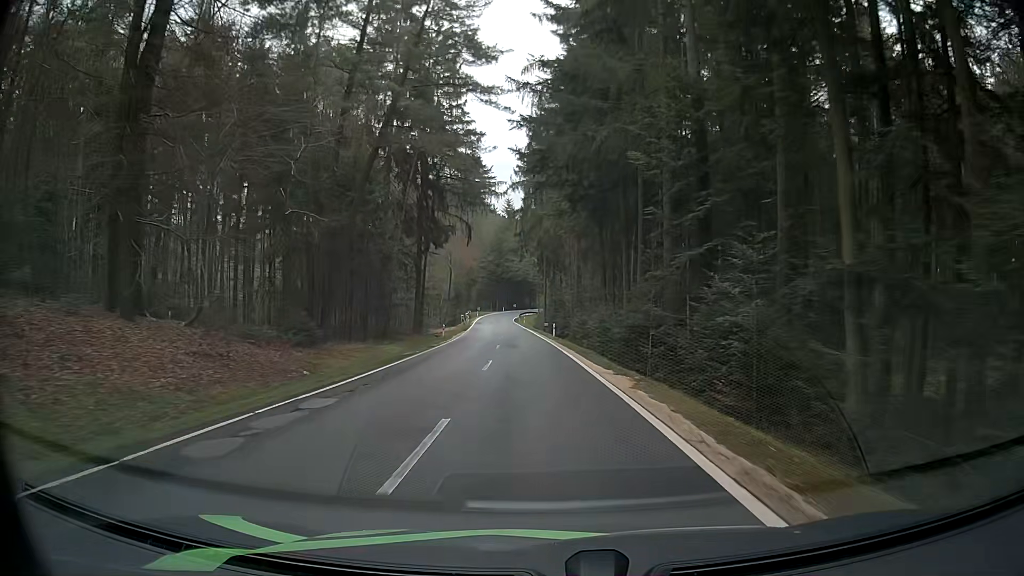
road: tertiary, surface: asphalt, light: Day
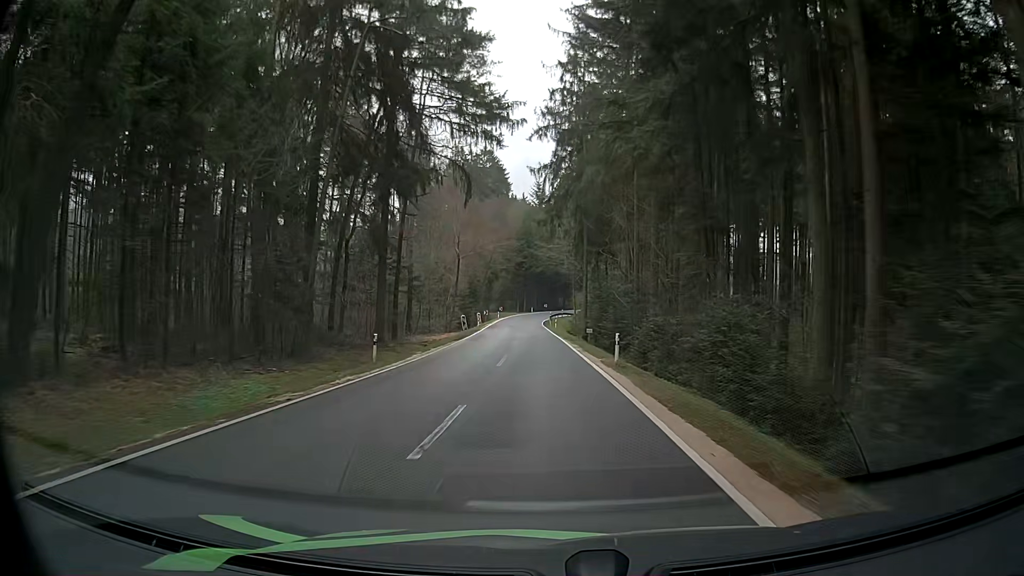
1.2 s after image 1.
(-0.4, +23.1) m; -3°
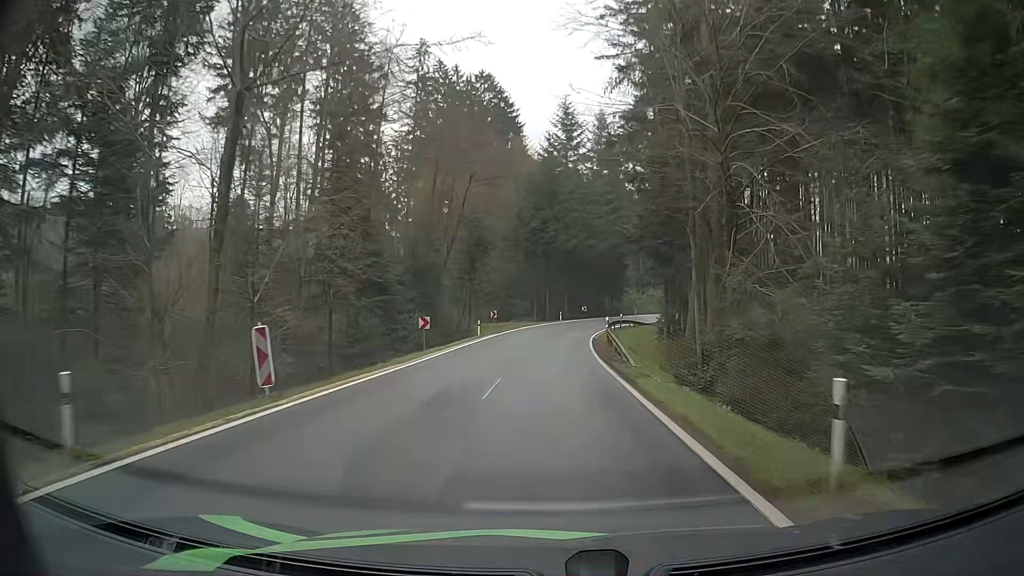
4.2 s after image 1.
(-0.9, +55.4) m; -2°
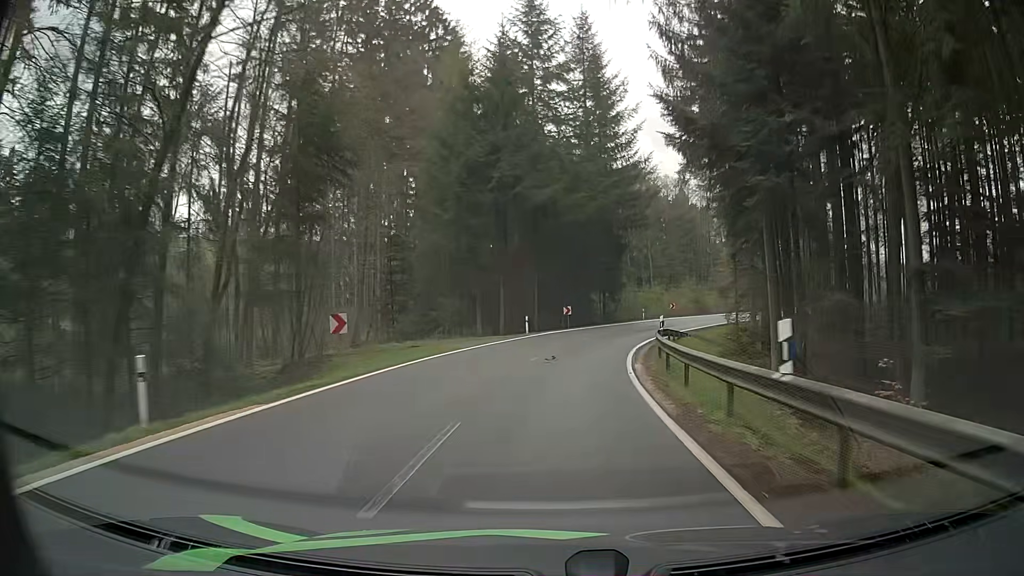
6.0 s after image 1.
(-0.1, +31.1) m; +2°
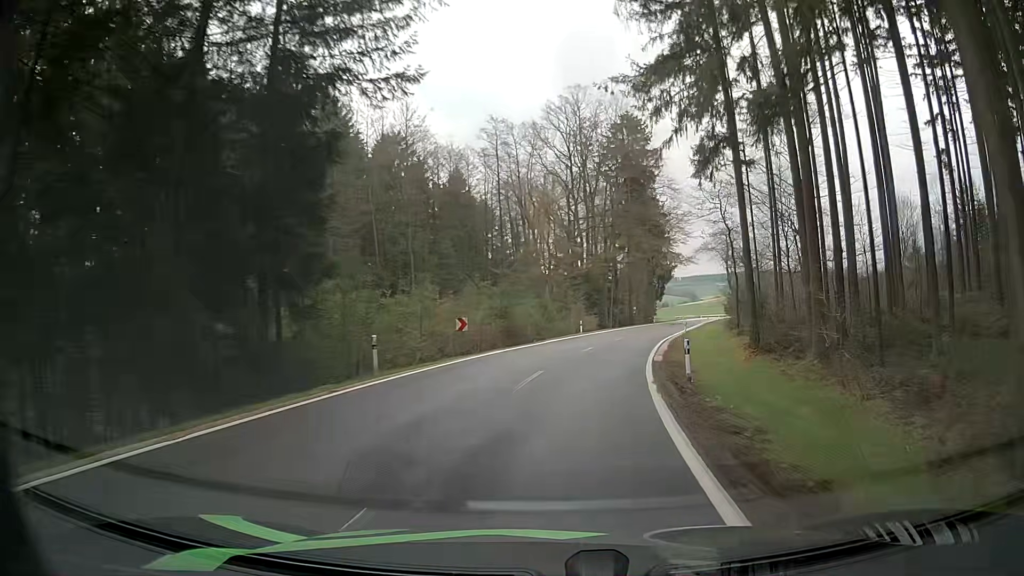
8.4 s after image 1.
(+5.1, +39.4) m; +17°
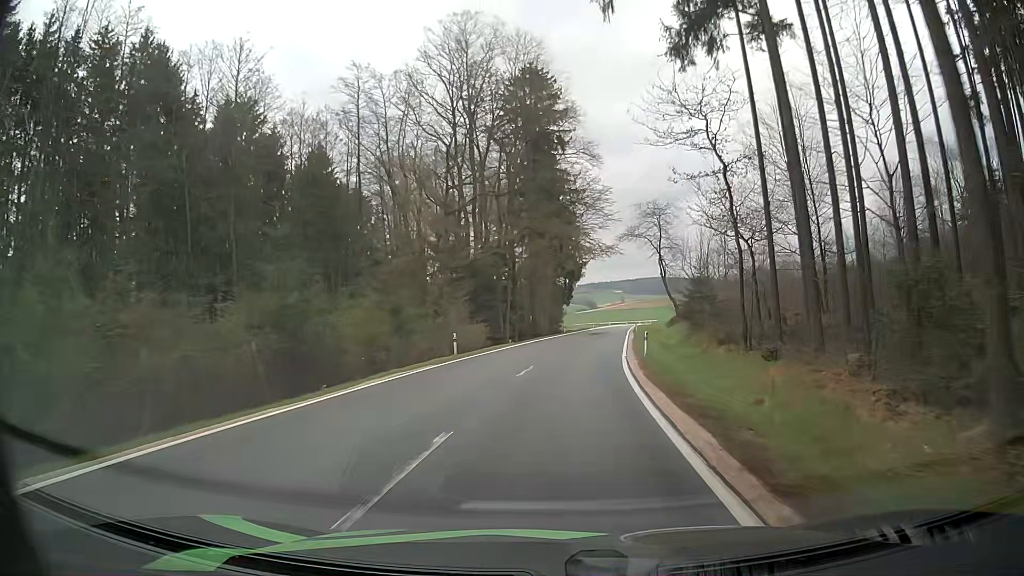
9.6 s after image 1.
(+2.0, +20.9) m; +11°
